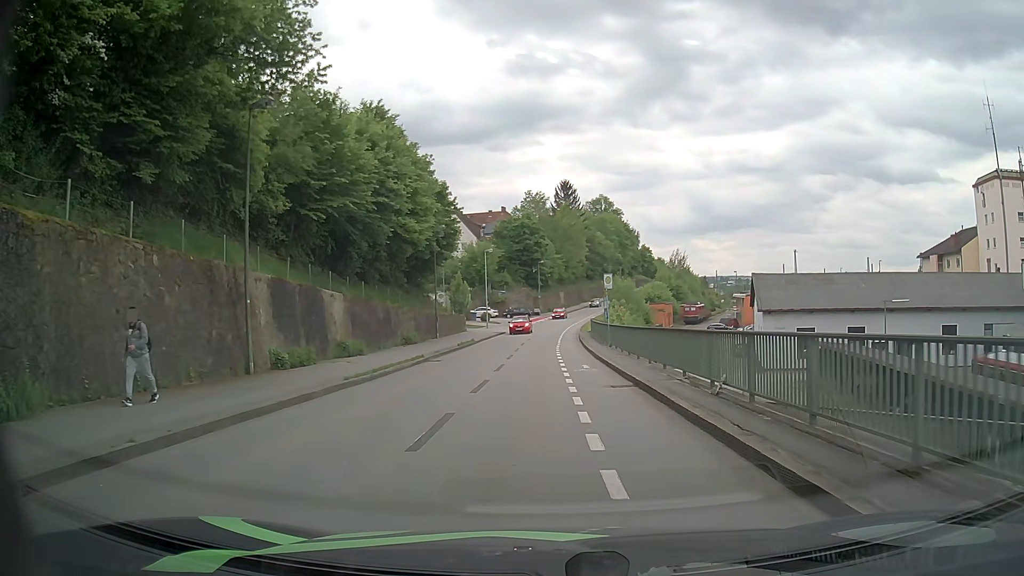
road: residential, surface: asphalt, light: Day
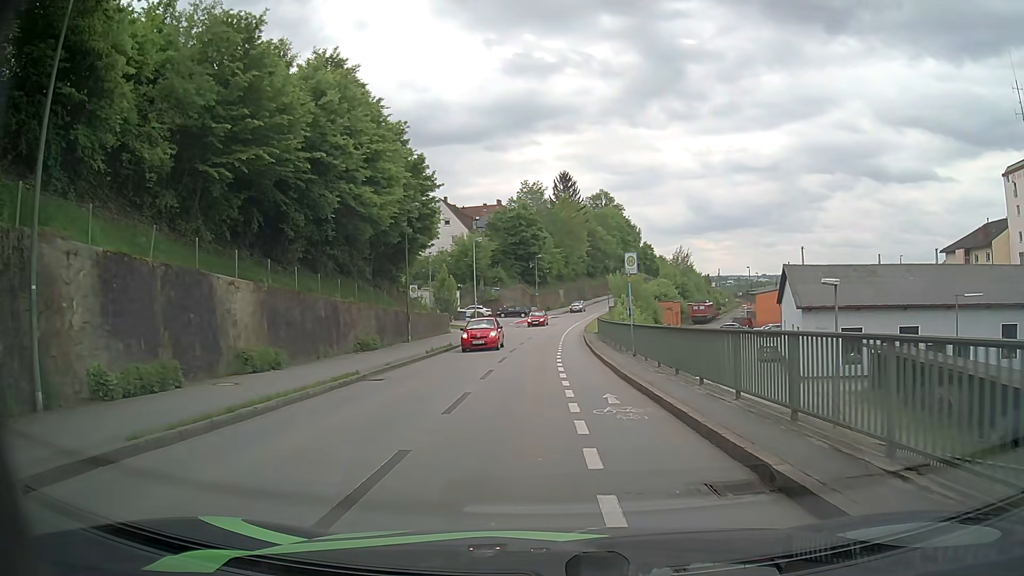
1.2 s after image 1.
(0.0, +9.1) m; 0°
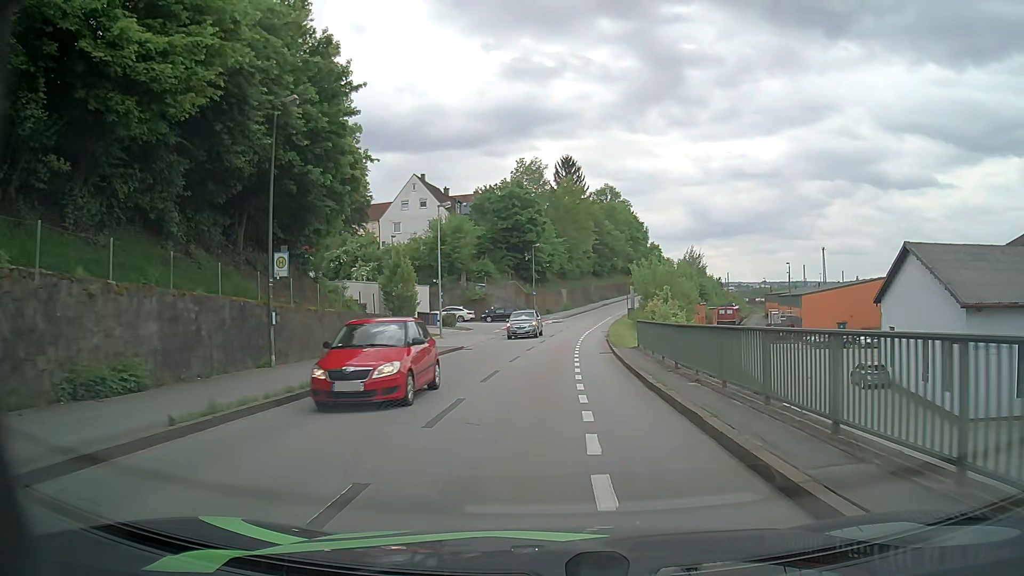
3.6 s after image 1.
(-0.1, +19.7) m; +1°
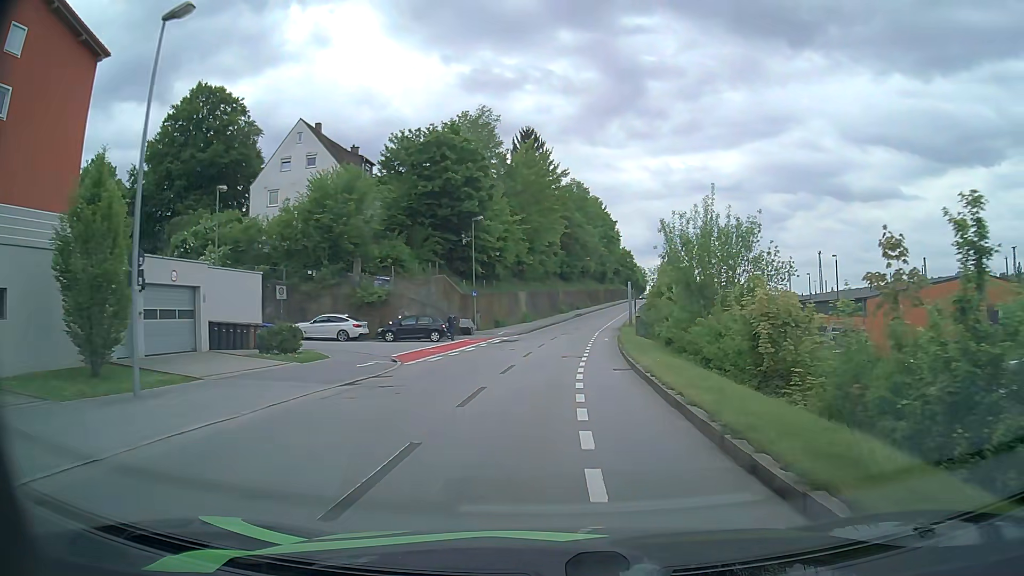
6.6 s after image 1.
(+0.5, +28.2) m; +2°
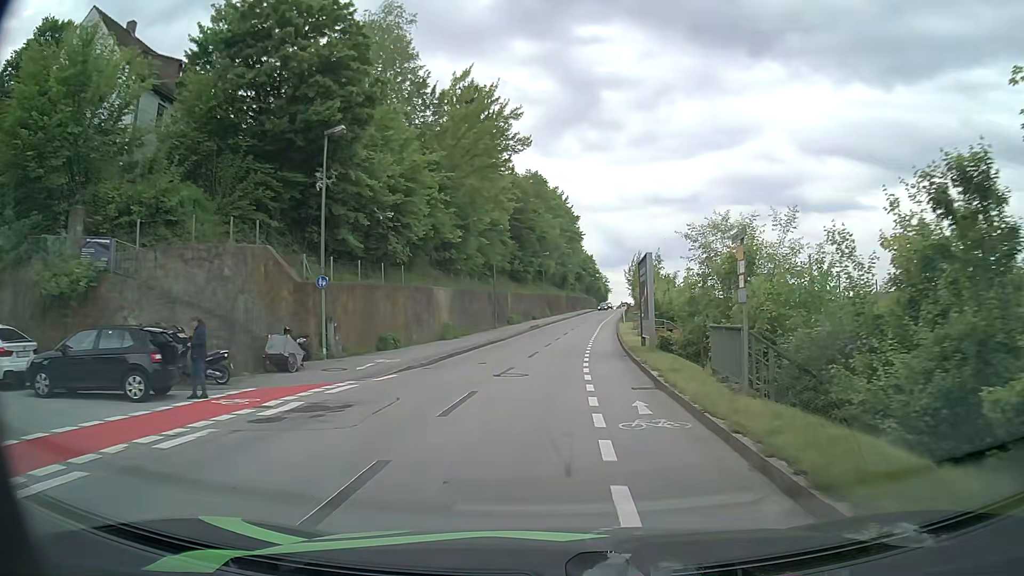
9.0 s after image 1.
(+1.1, +25.2) m; +5°
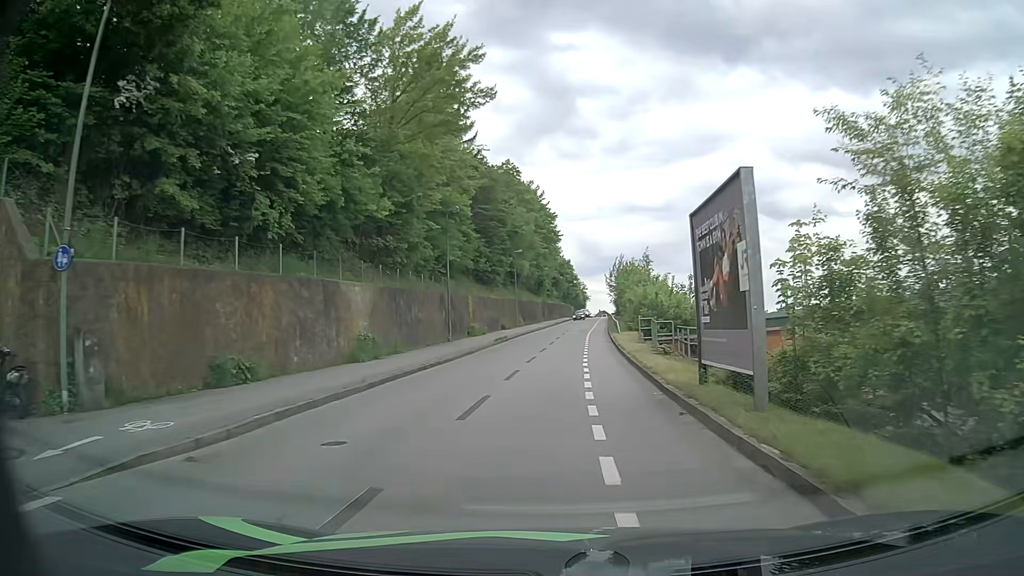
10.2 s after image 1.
(+0.2, +12.8) m; +2°
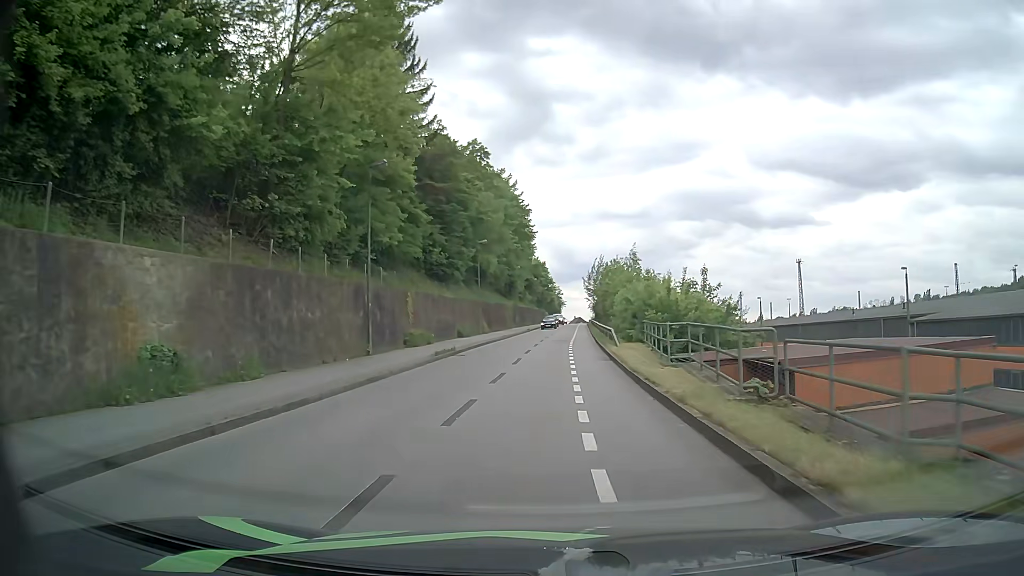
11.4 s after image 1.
(+0.3, +12.6) m; +2°
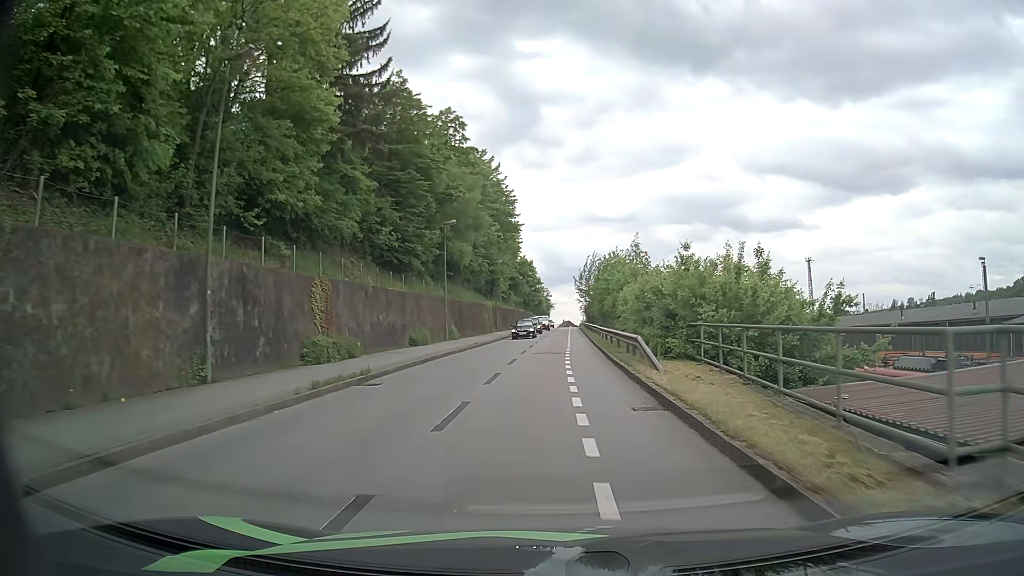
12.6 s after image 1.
(+0.1, +12.7) m; +1°
(0, +10) (0, +20) (+1, +30) (+1, +40) (+1, +50) (+2, +60) (+2, +70) (+2, +80) (+3, +90) (+3, +100) m
